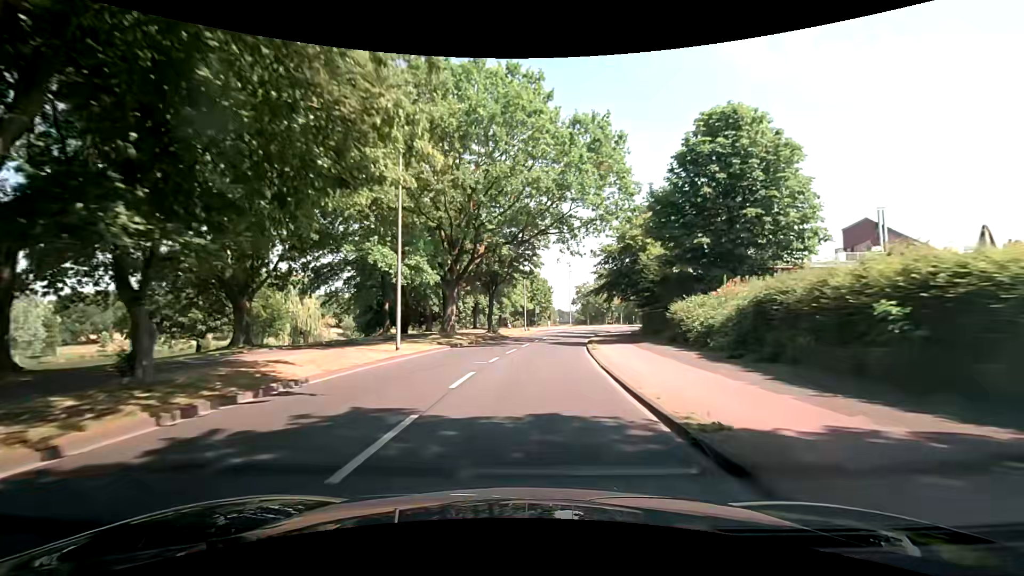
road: tertiary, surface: asphalt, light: Day
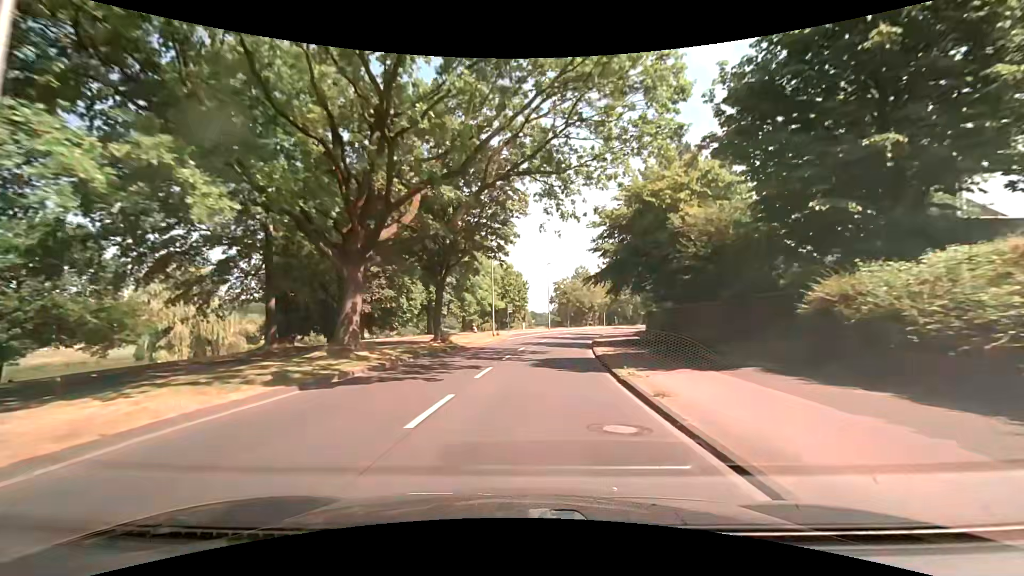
(+0.4, +15.1) m; +3°
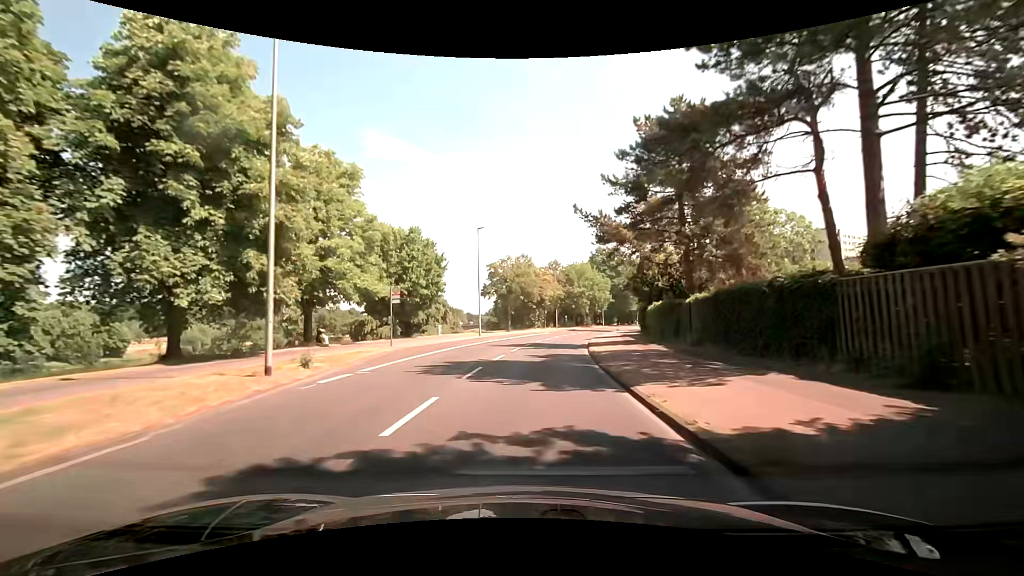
(+1.9, +29.9) m; +6°
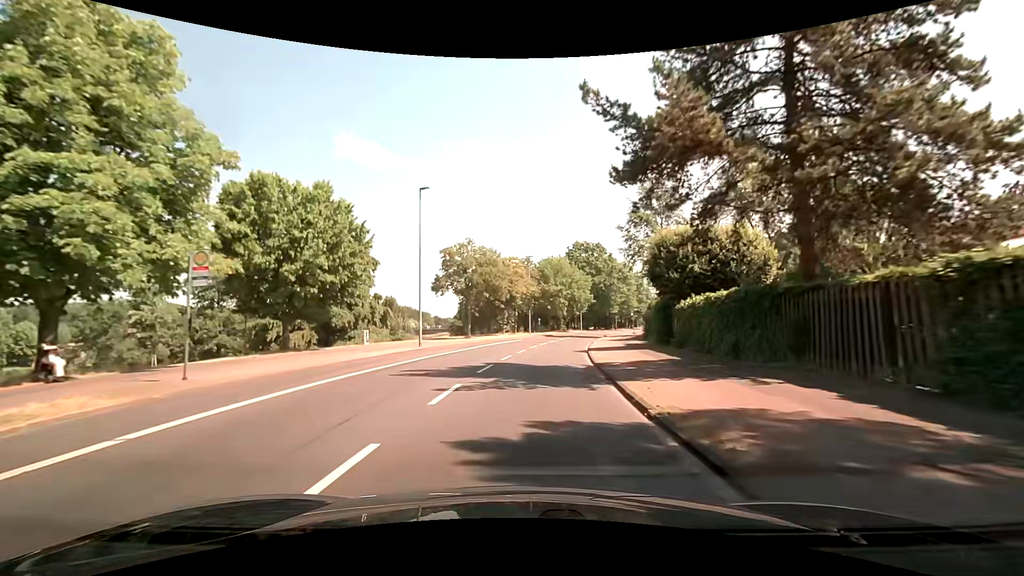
(+0.6, +15.0) m; +4°
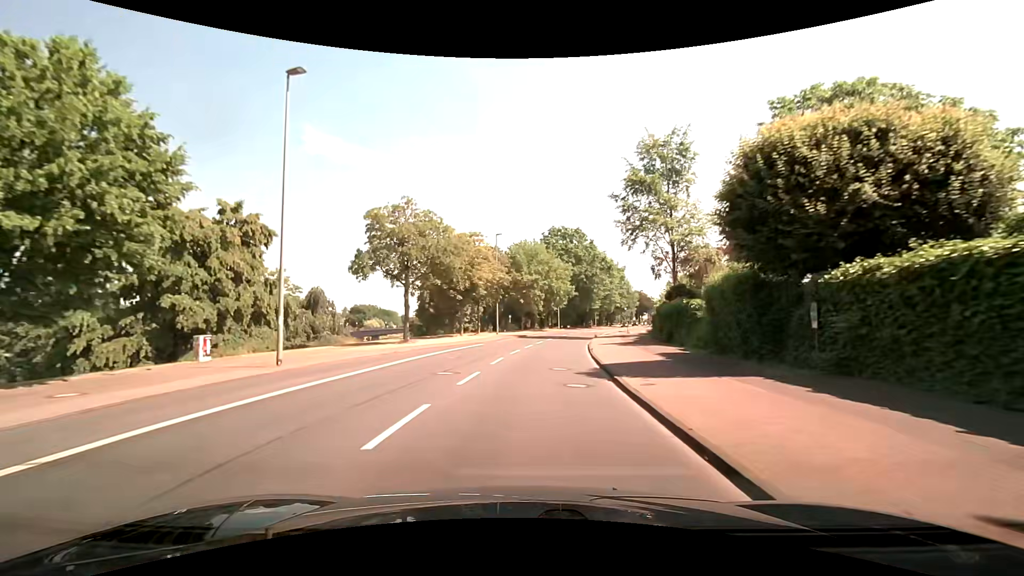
(+0.5, +15.0) m; +3°
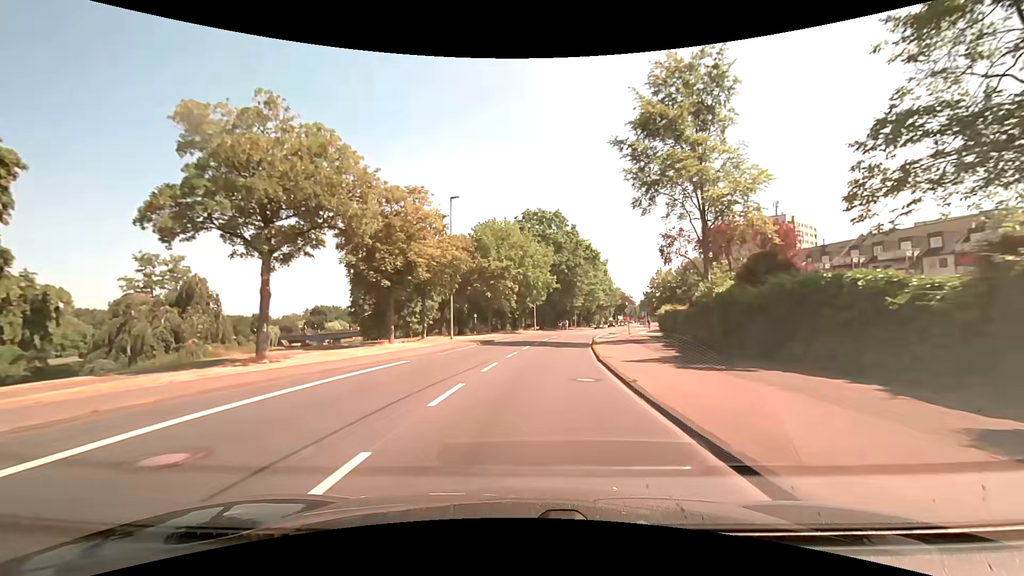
(+0.6, +15.1) m; +4°
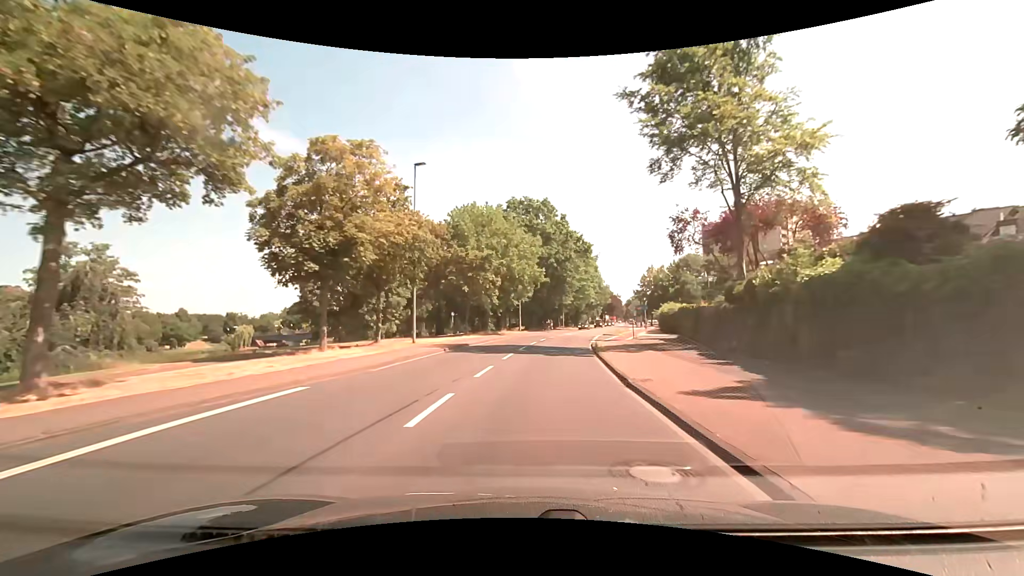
(+0.1, +7.5) m; +2°
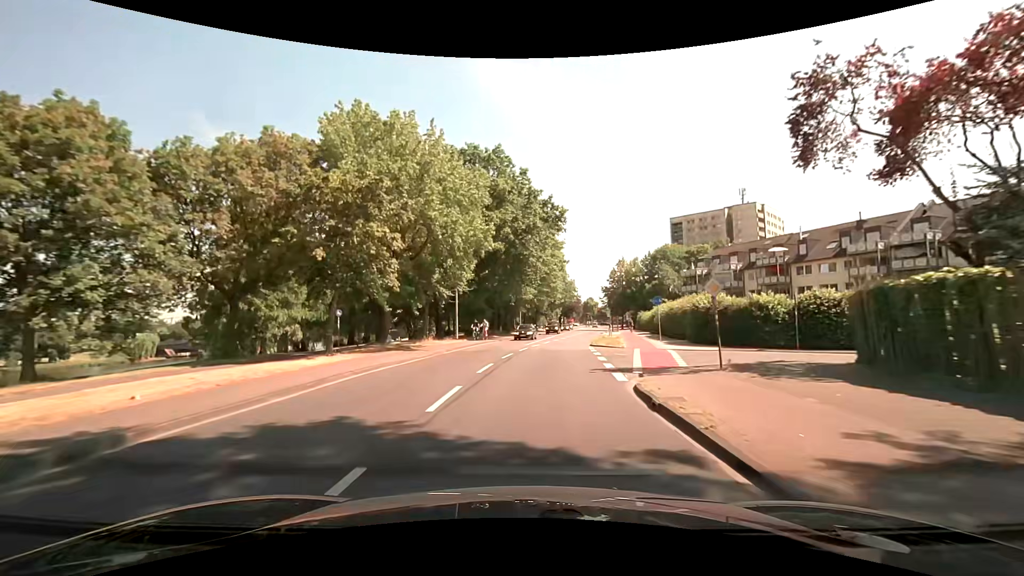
(+1.0, +22.5) m; +5°
(0, +10) (+1, +20) (+2, +30) (+3, +40) (+5, +50) (+7, +59) (+9, +69) (+11, +79) (+12, +89) (+14, +99) m
